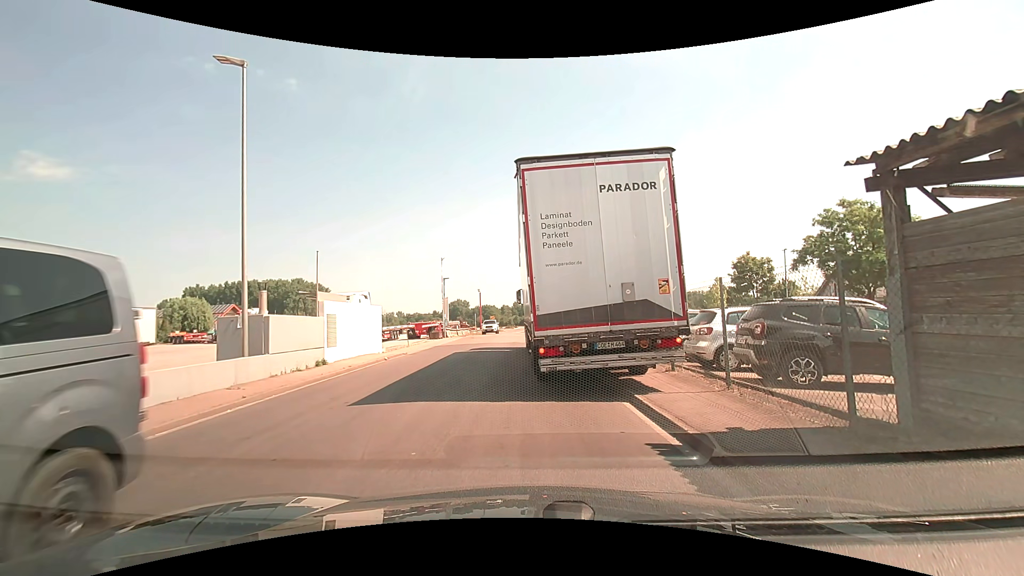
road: unclassified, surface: asphalt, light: Day
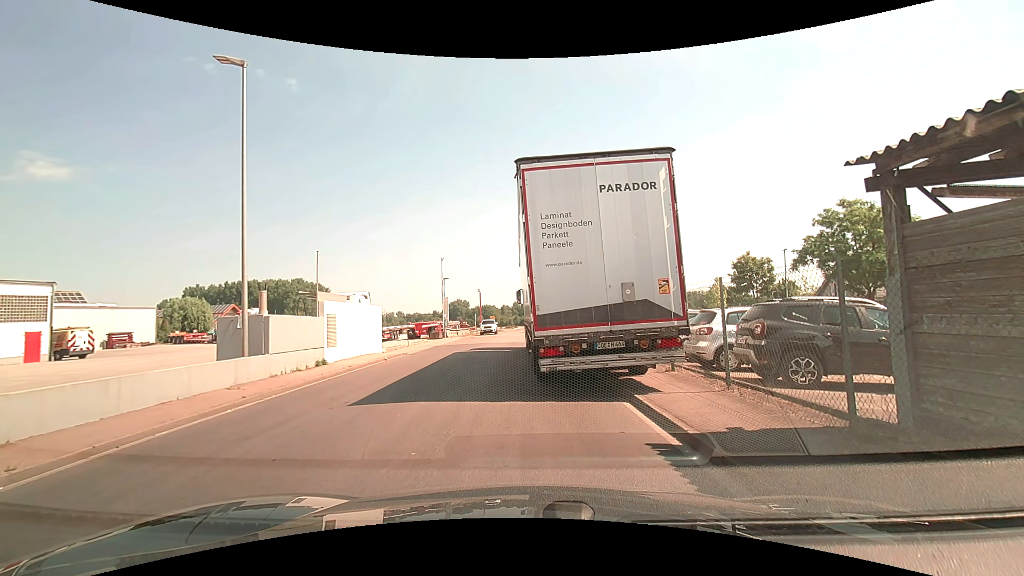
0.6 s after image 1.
(0.0, 0.0) m; 0°
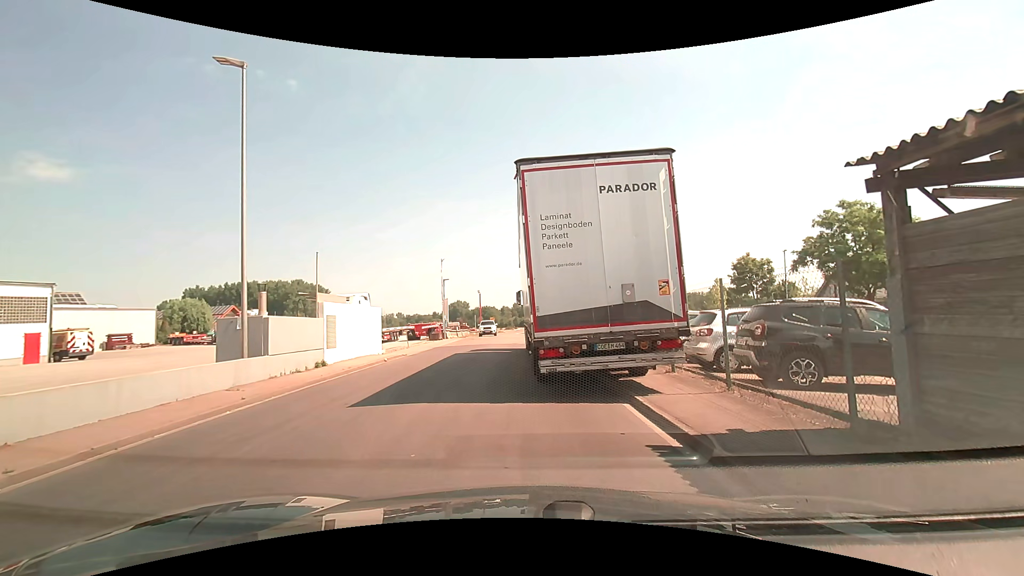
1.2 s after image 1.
(0.0, 0.0) m; 0°
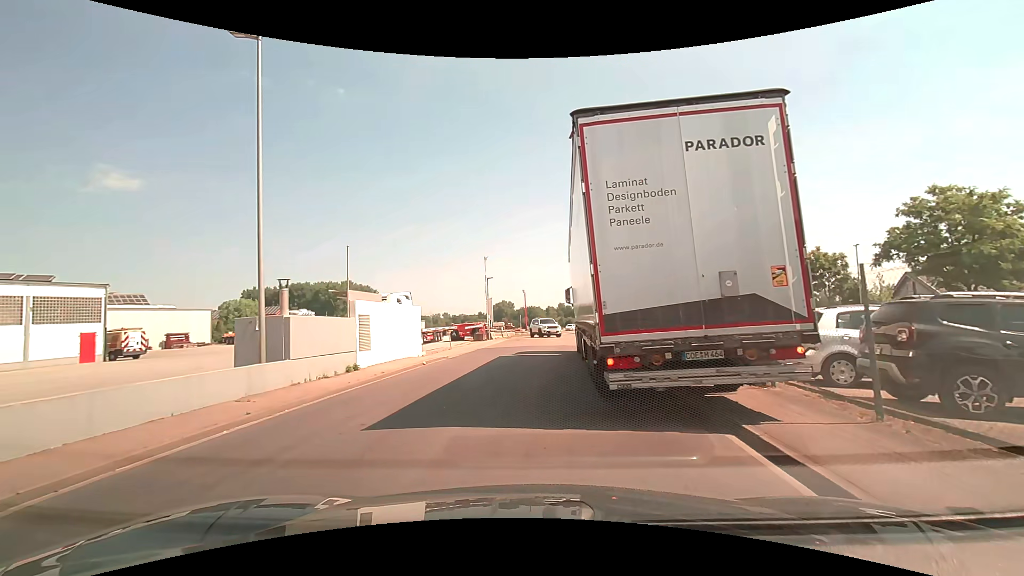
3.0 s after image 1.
(-0.1, +2.0) m; -8°
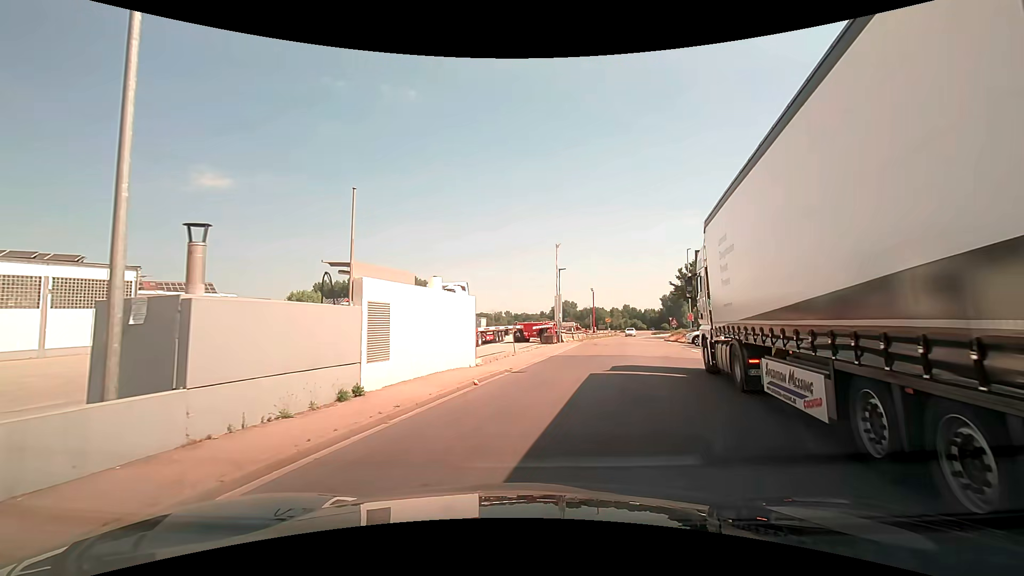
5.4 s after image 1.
(-0.8, +6.9) m; -6°
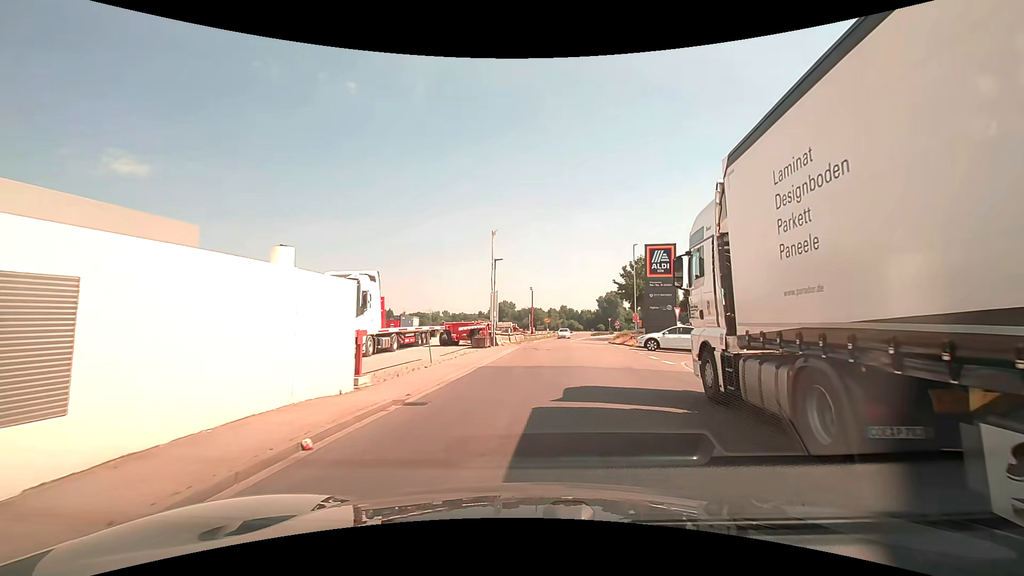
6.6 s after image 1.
(+0.4, +5.7) m; +8°
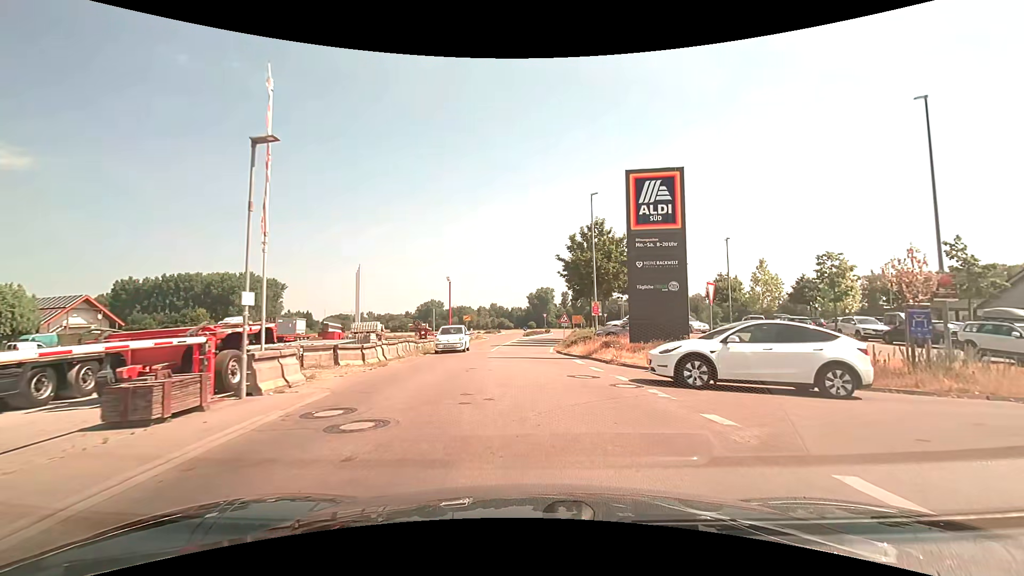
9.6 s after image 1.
(+1.9, +19.6) m; +8°
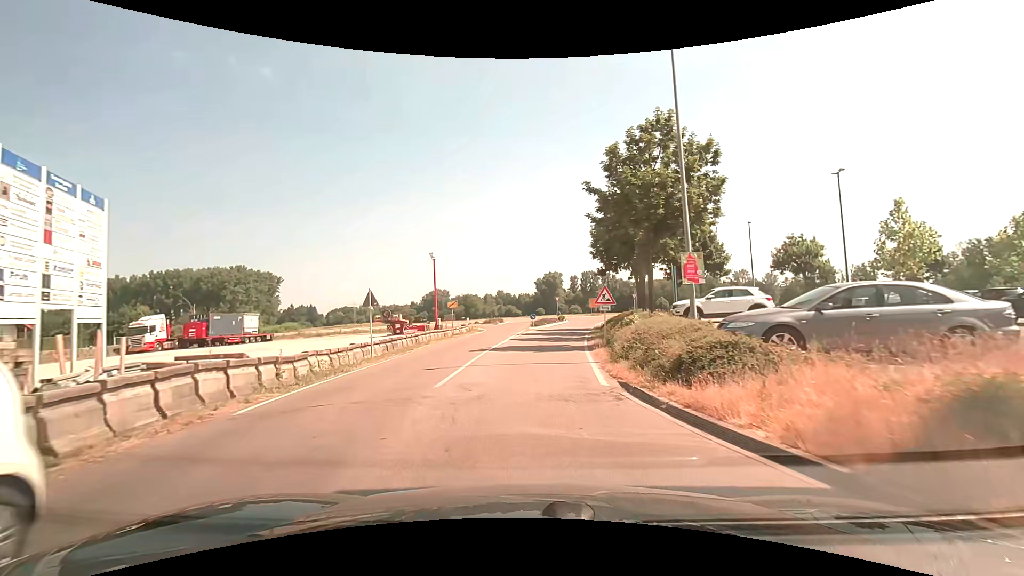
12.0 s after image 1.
(+0.1, +17.1) m; -1°
(0, +10) (0, +20) (+1, +30) (+2, +40) (+4, +50) (+6, +59) (+10, +69) (+18, +74) (+28, +75) (+38, +73) m
